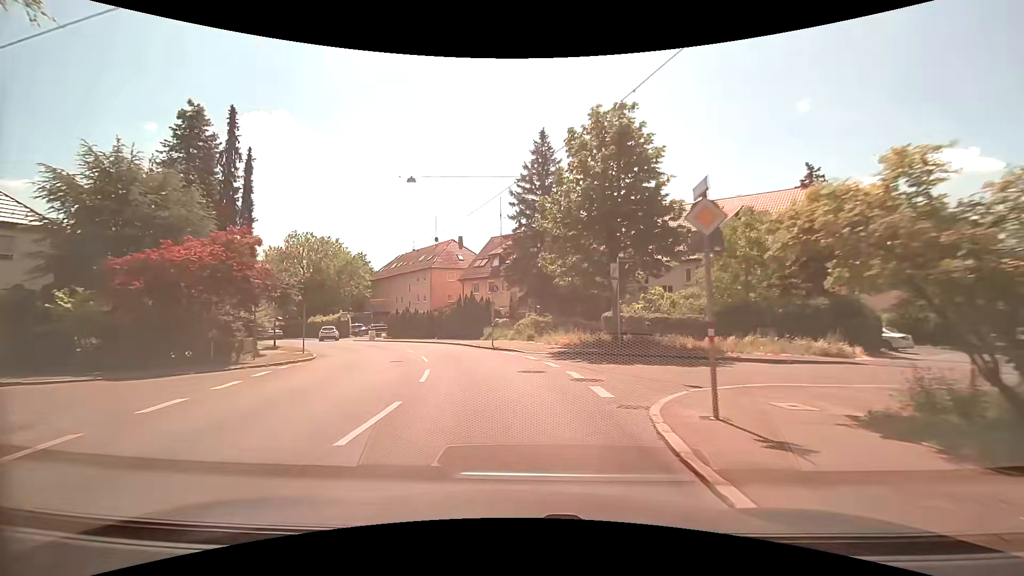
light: Day
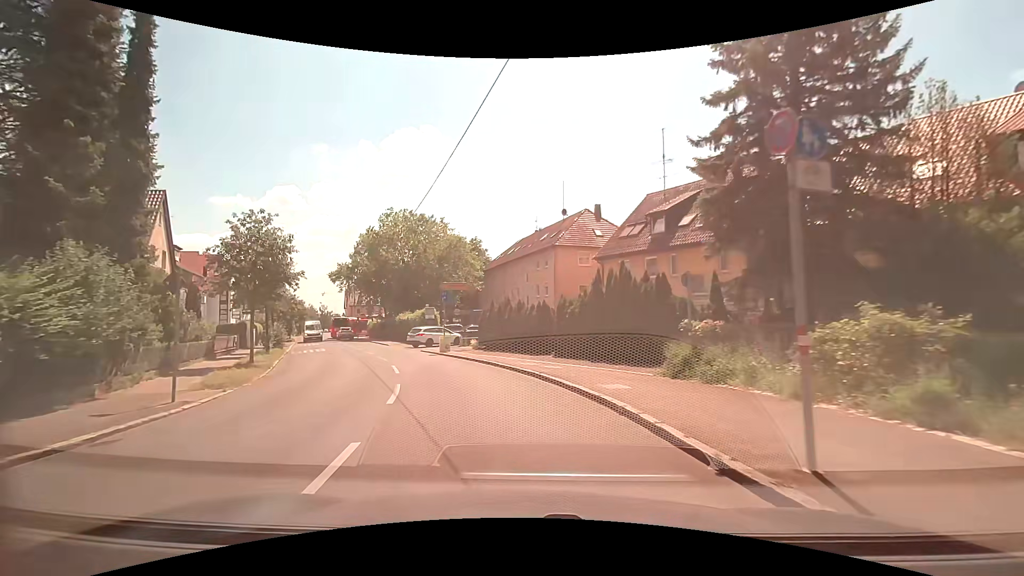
(-2.3, +21.3) m; -15°
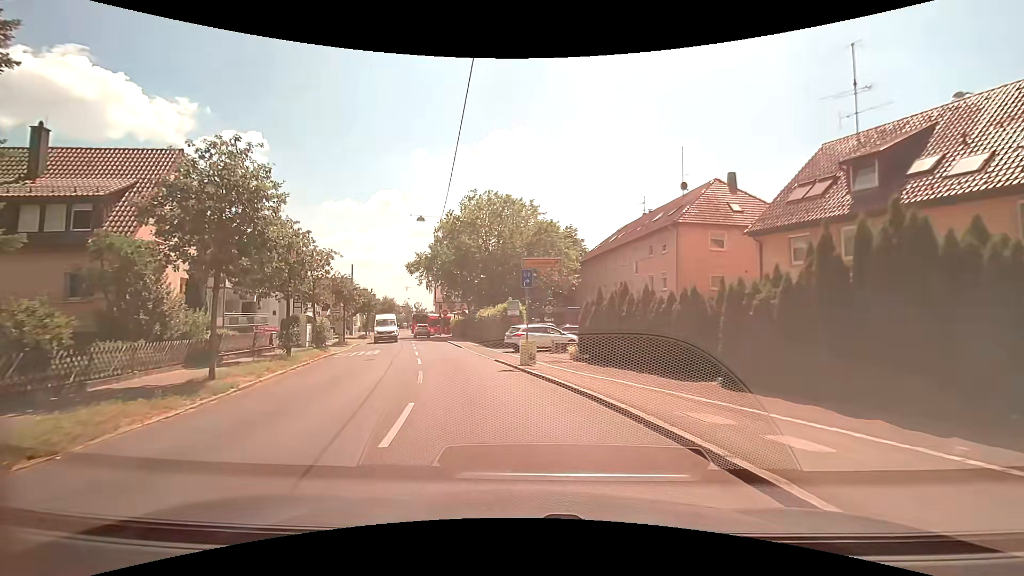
(-0.8, +9.7) m; -10°
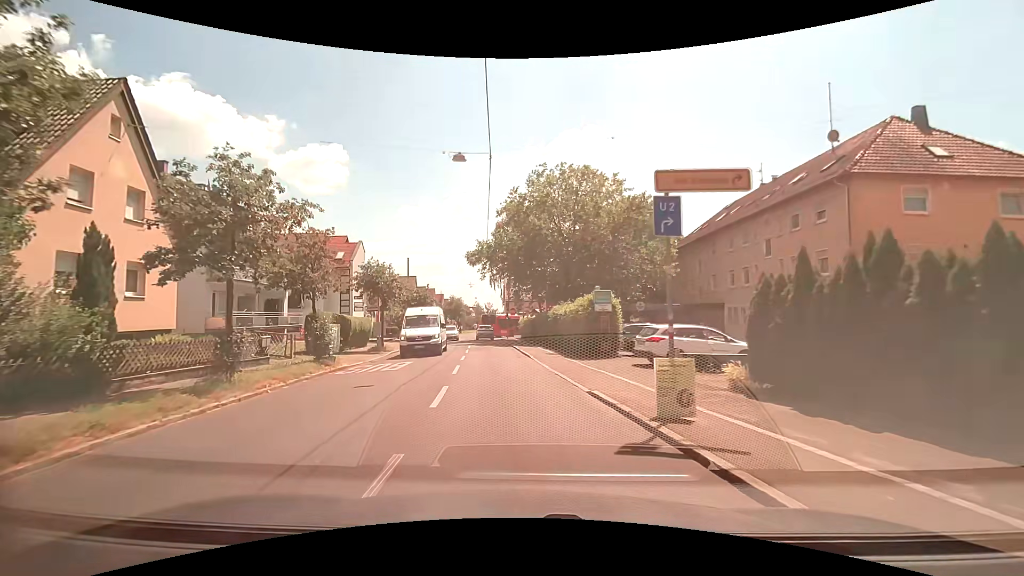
(-0.7, +9.8) m; -9°
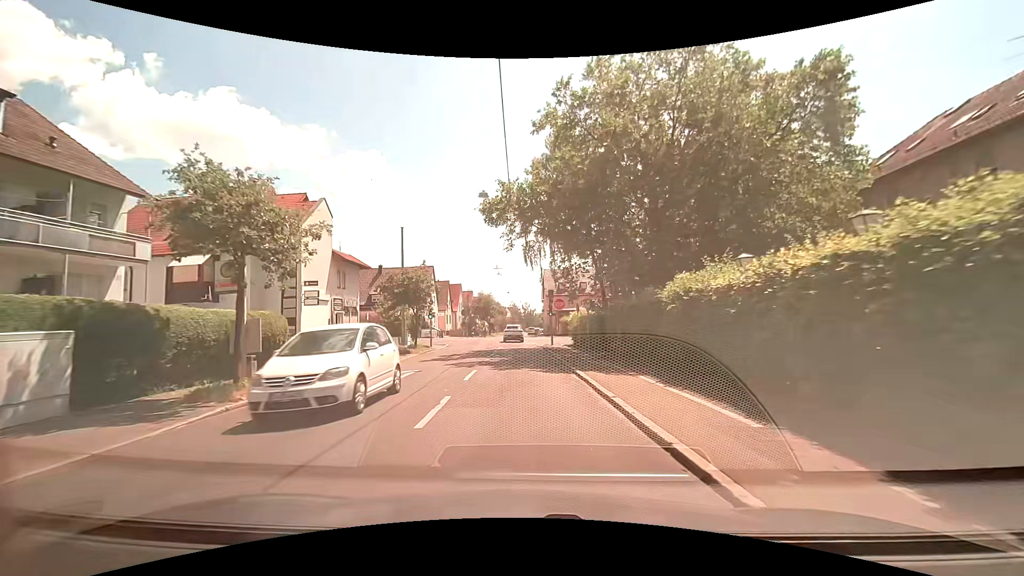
(-0.9, +20.4) m; -4°
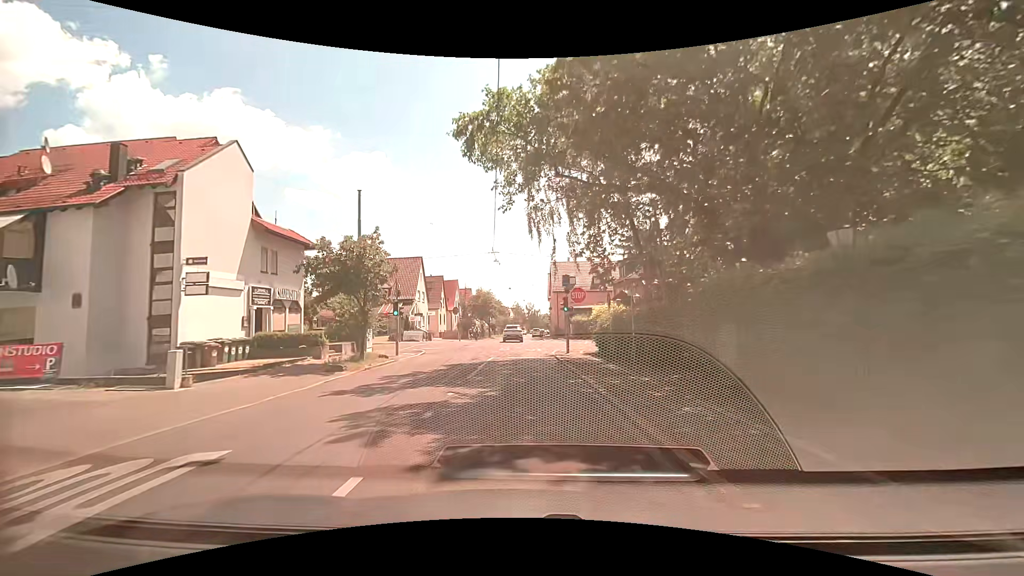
(-0.1, +11.5) m; -1°
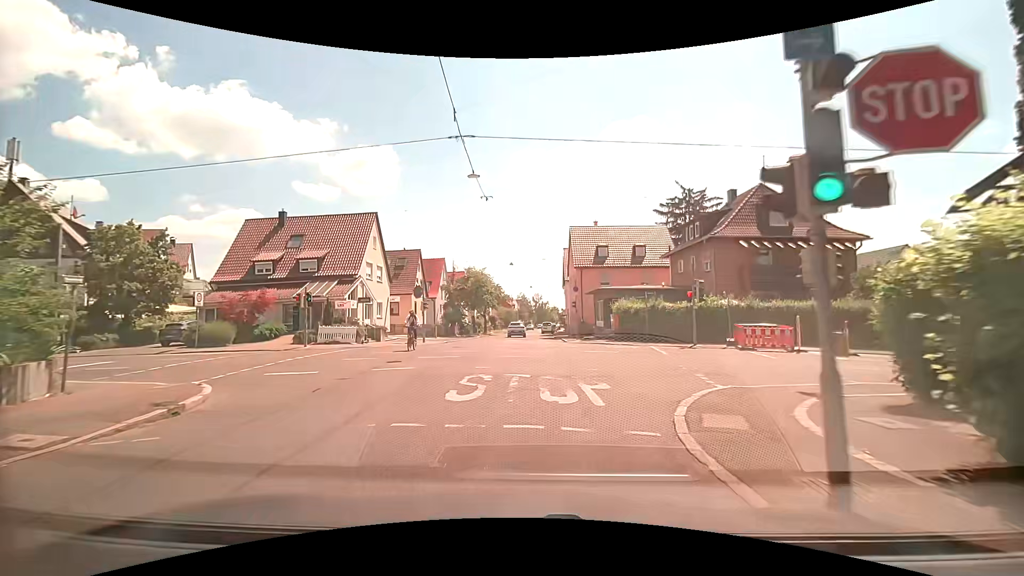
(-0.1, +23.0) m; 0°
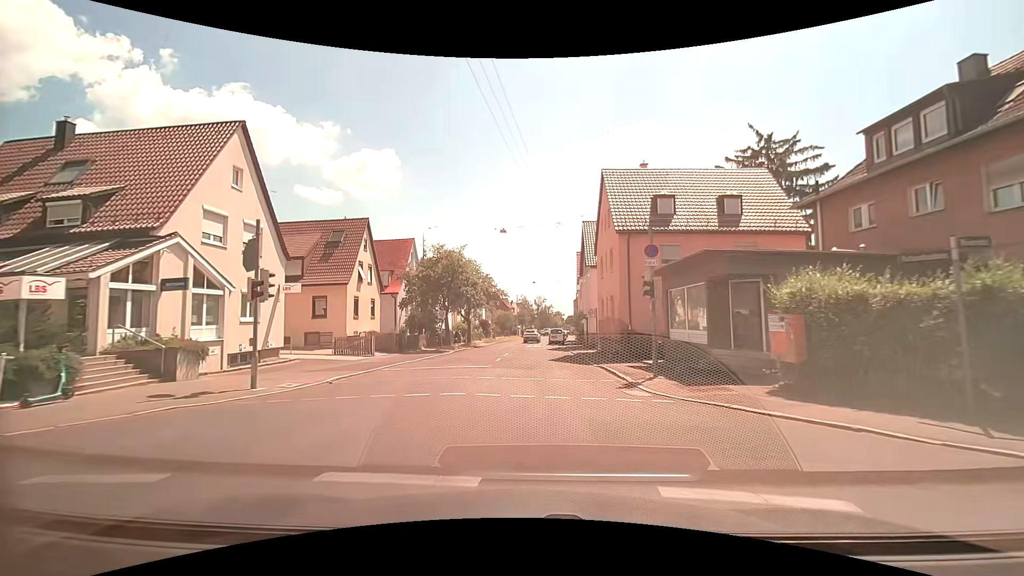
(+0.1, +21.2) m; 0°
